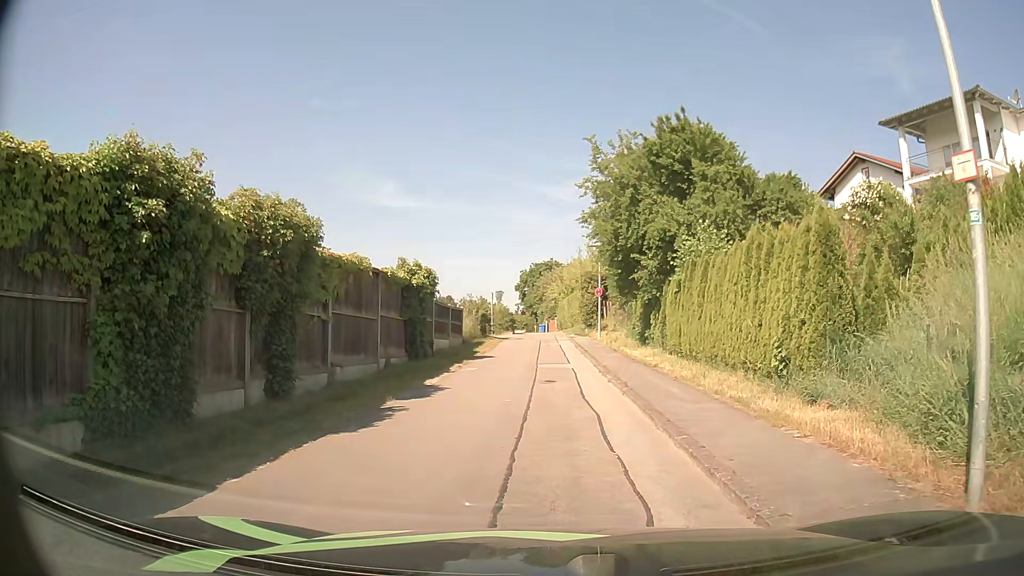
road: residential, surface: asphalt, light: Day
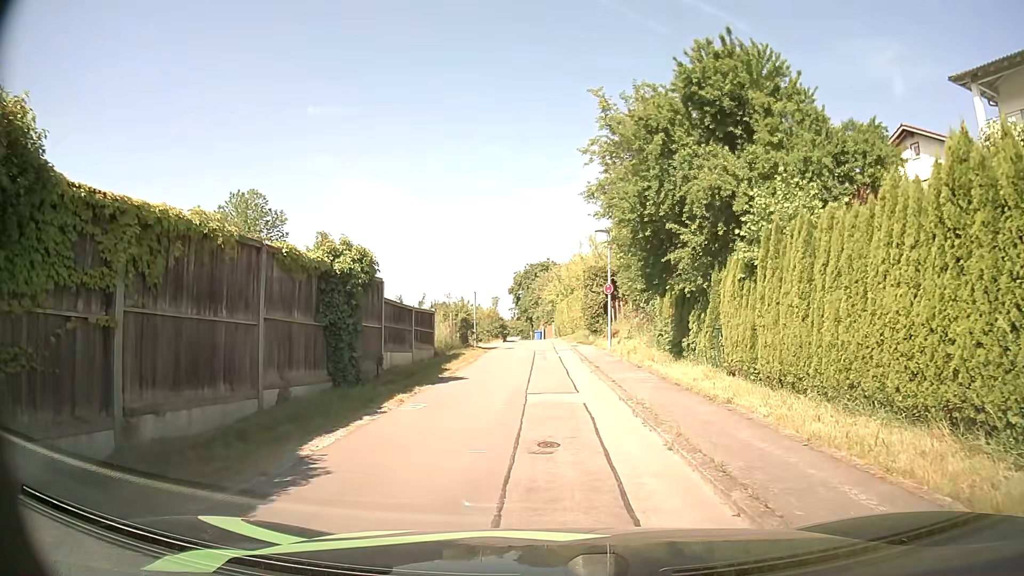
(-0.1, +7.7) m; -1°
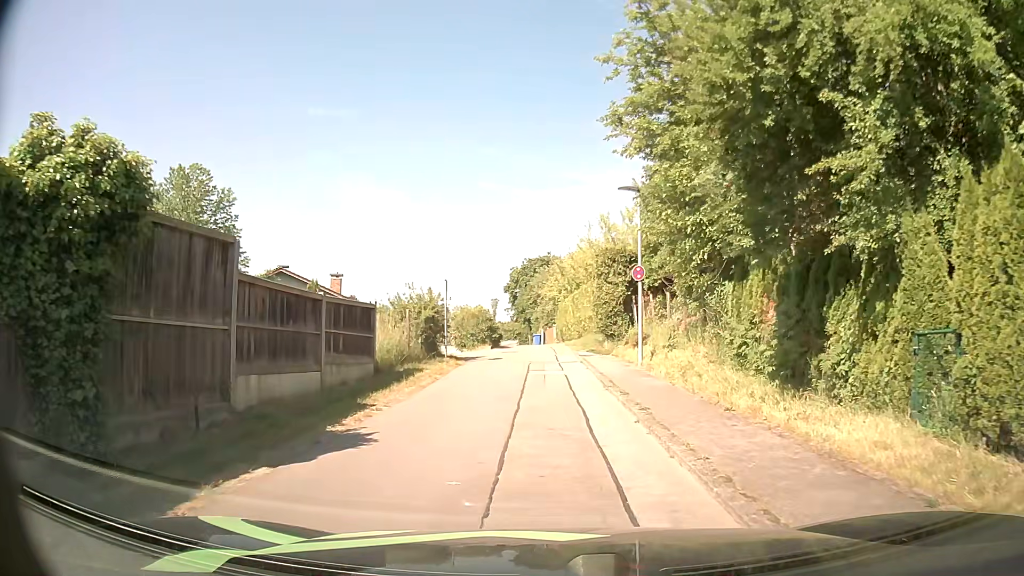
(0.0, +9.4) m; 0°
